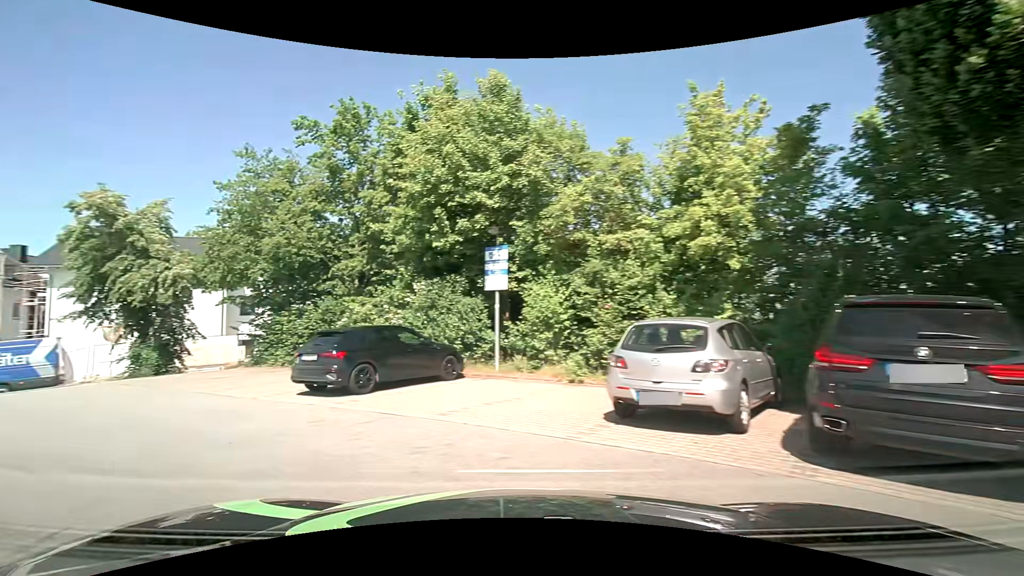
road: service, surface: asphalt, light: Day
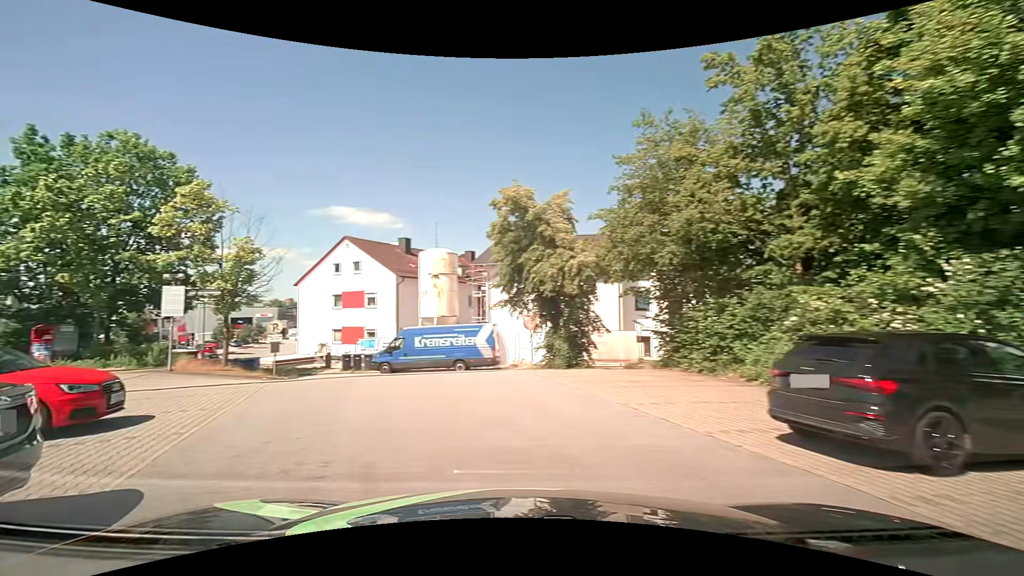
(-1.9, +4.6) m; -42°
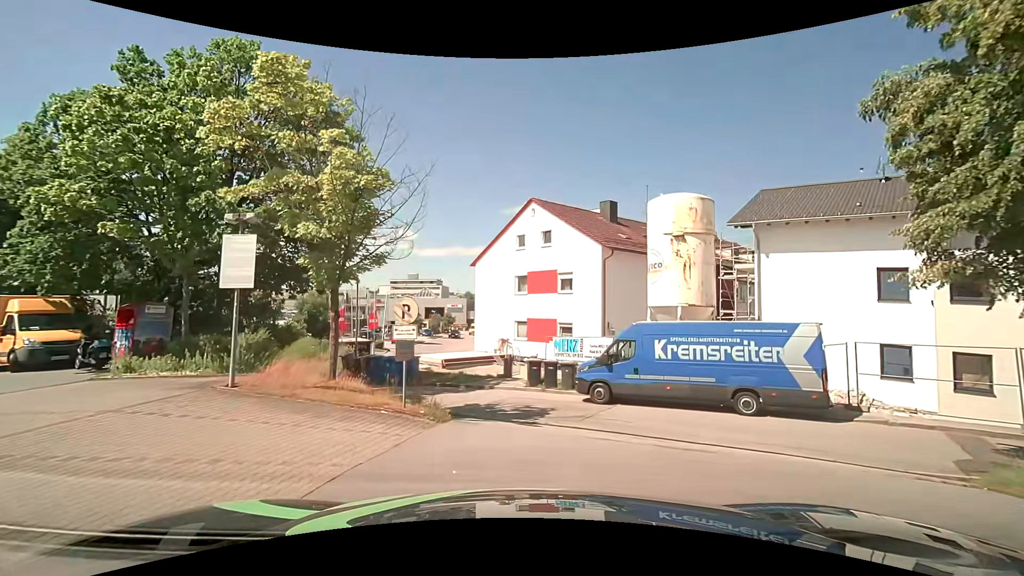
(-3.7, +11.9) m; -22°
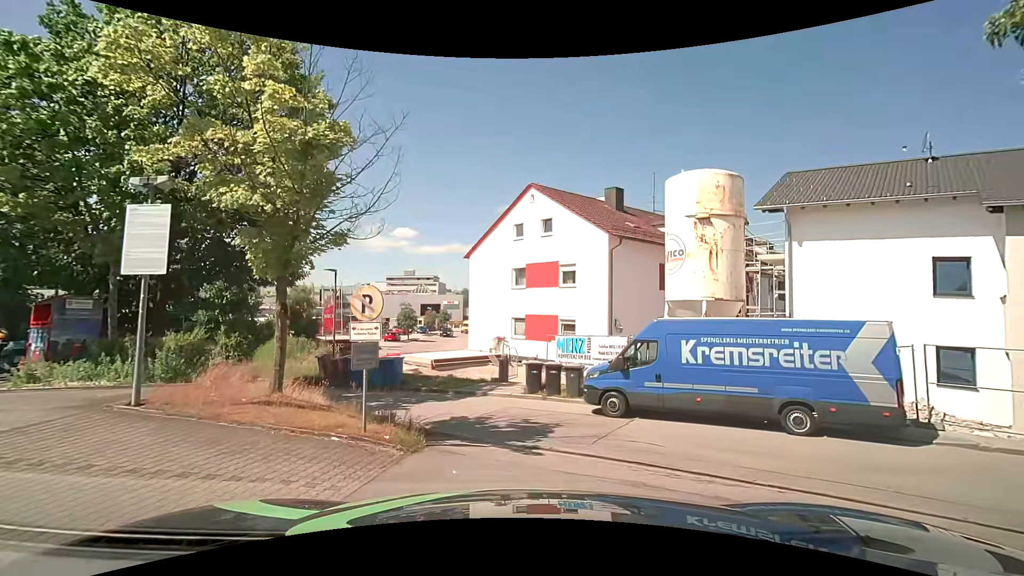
(0.0, +2.6) m; +1°
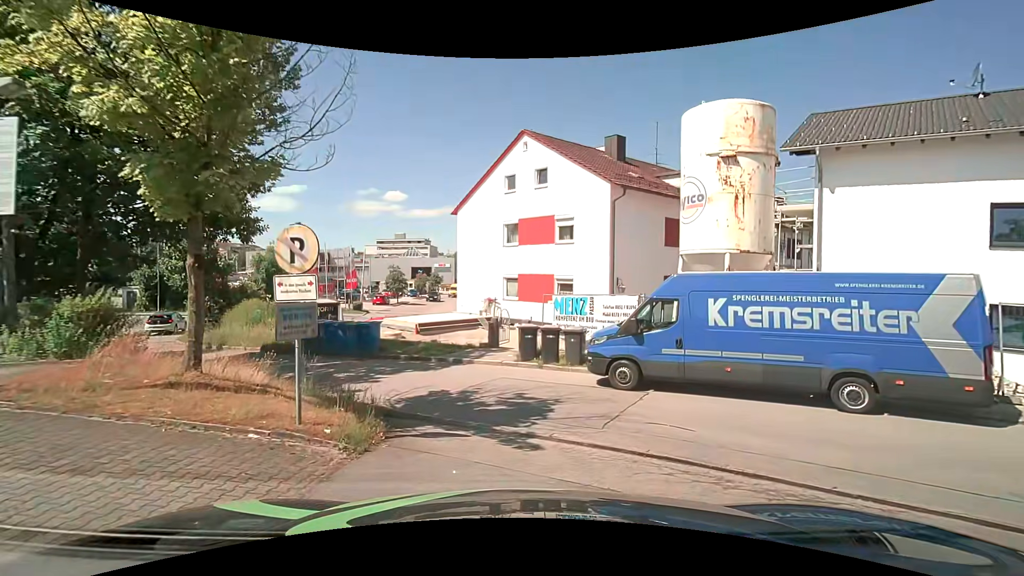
(0.0, +2.2) m; +1°
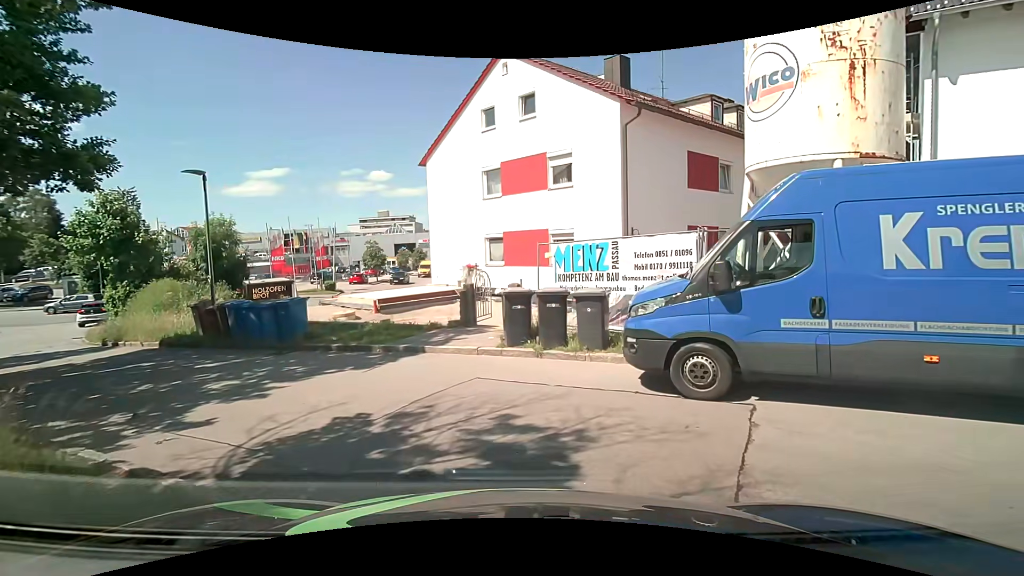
(0.0, +5.0) m; 0°
